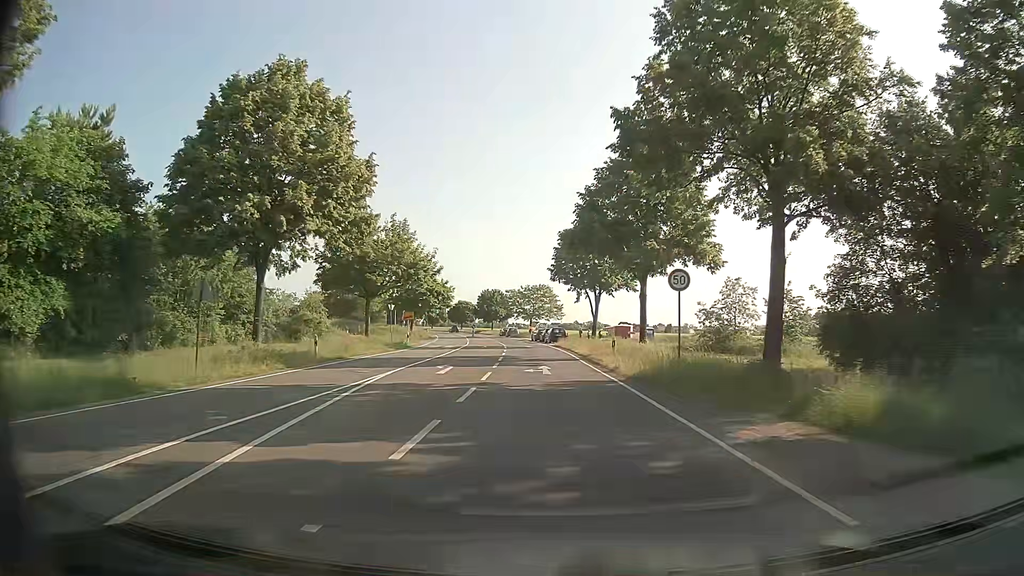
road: secondary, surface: asphalt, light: Day
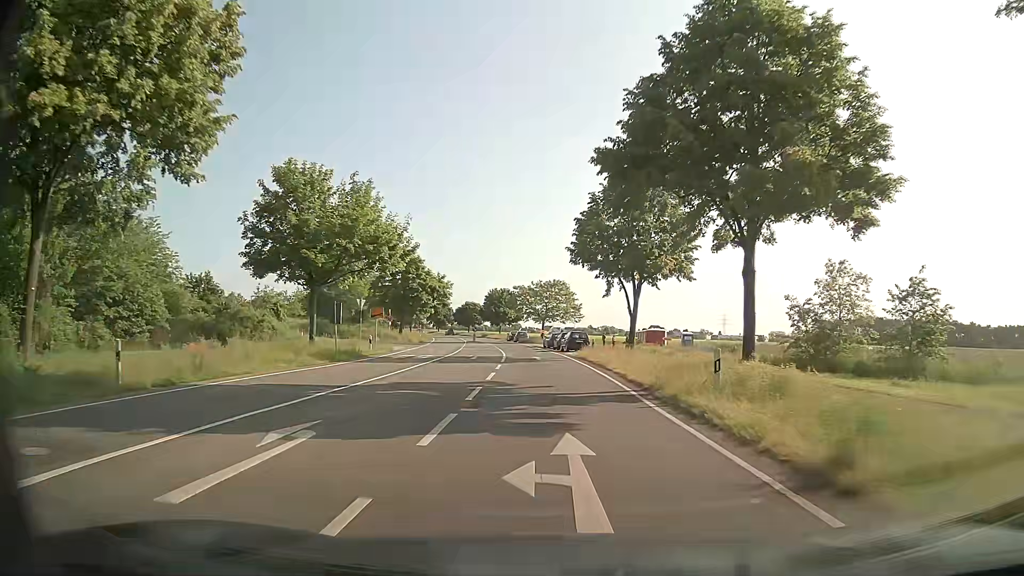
(-0.2, +15.8) m; -1°
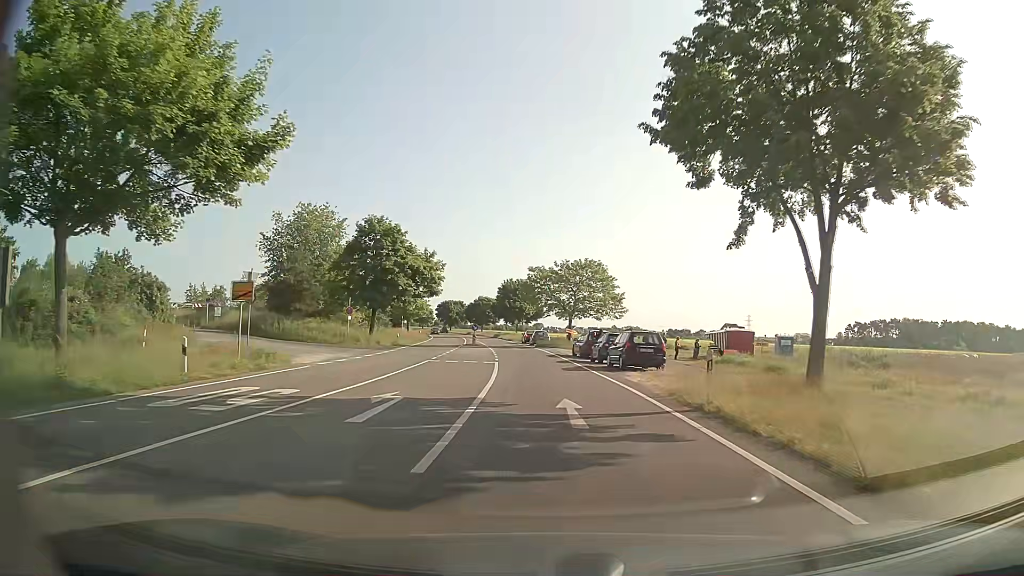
(-0.4, +23.5) m; -2°
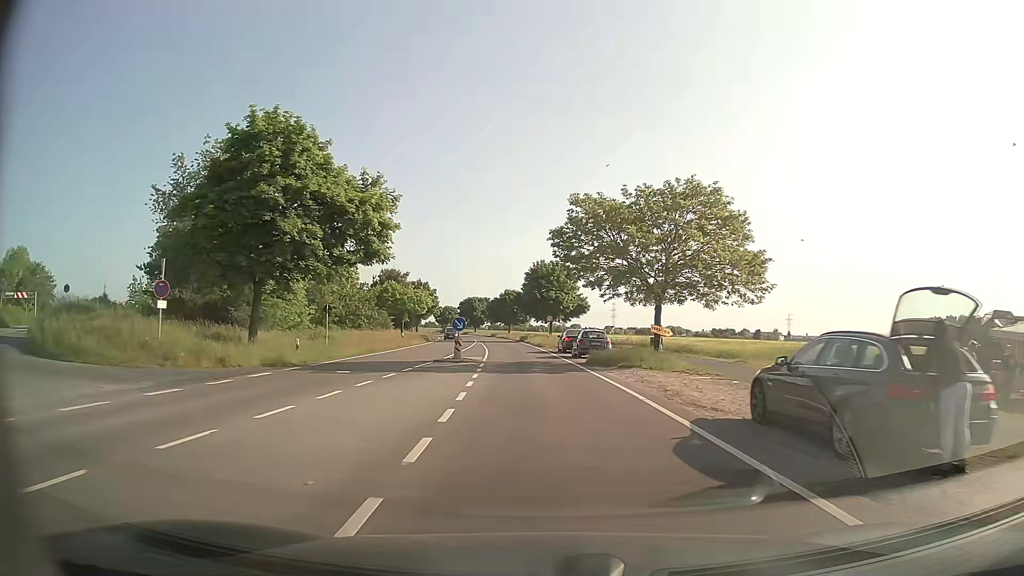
(-0.8, +31.0) m; -3°
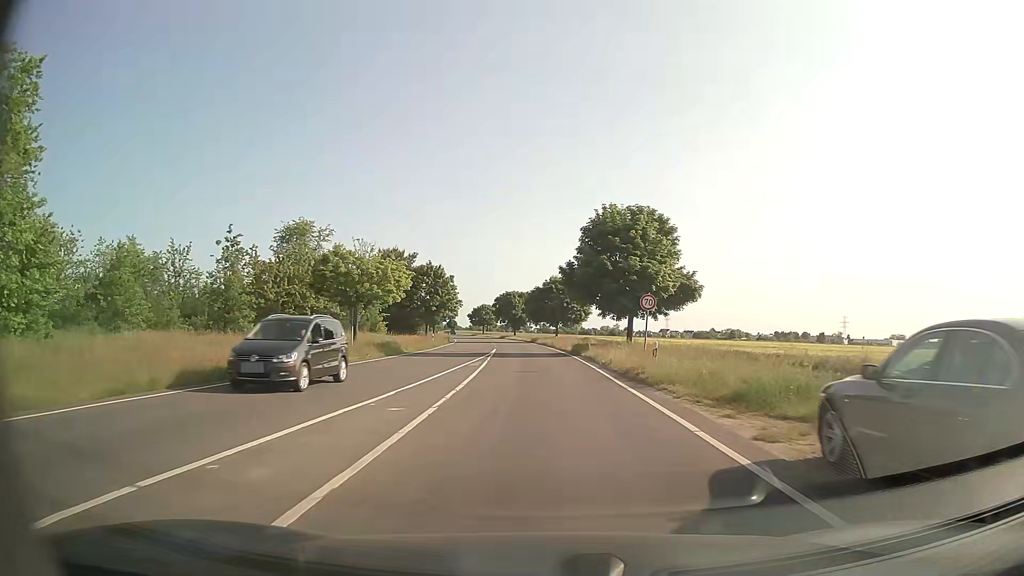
(-1.3, +38.3) m; -4°
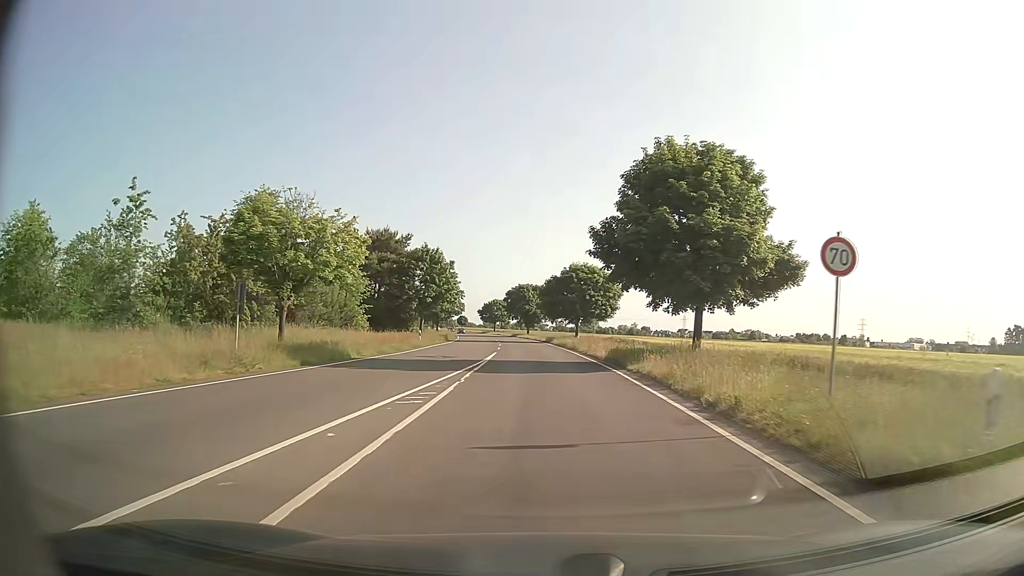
(-0.3, +15.8) m; -2°
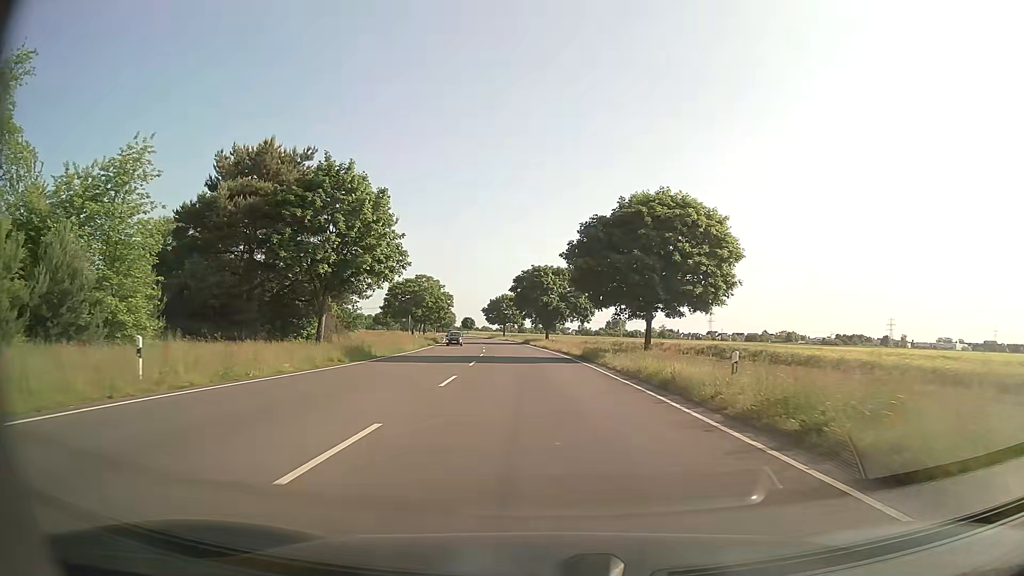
(-0.7, +42.3) m; -2°
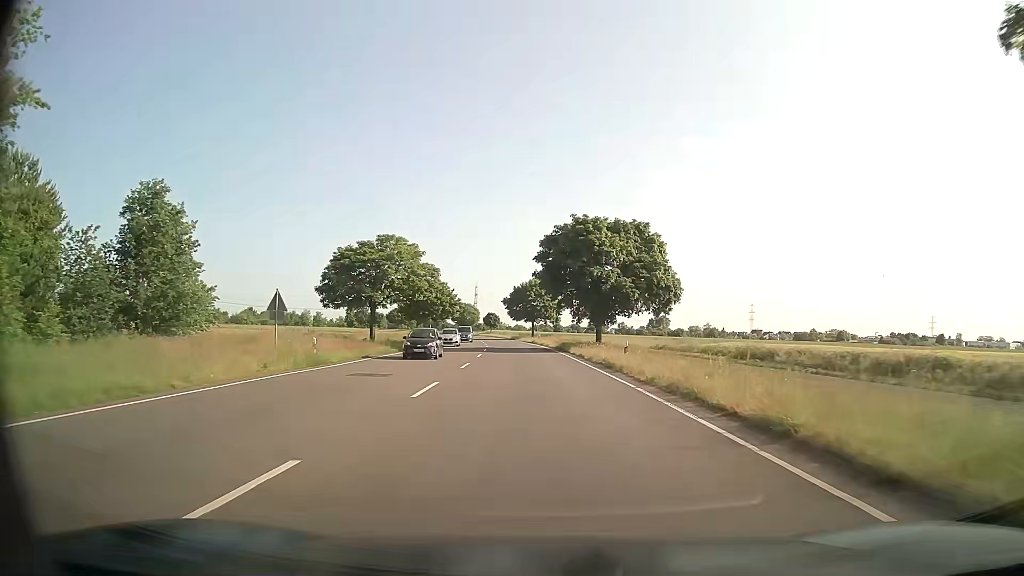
(-1.0, +36.4) m; -4°
(0, +10) (0, +20) (0, +30) (-1, +40) (-1, +50) (-2, +60) (-3, +70) (-4, +80) (-5, +90) (-6, +100) m
